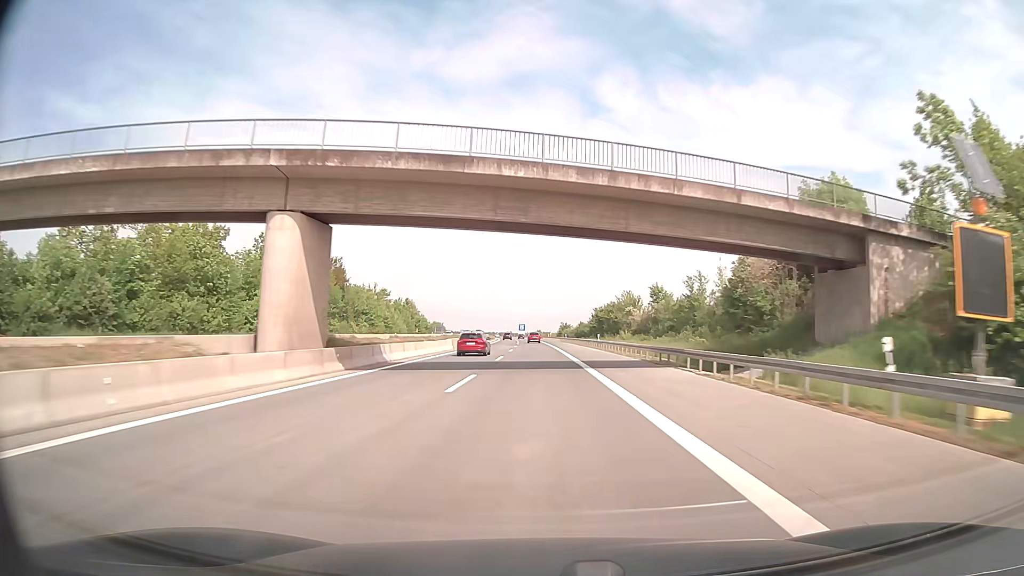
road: motorway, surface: asphalt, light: Day
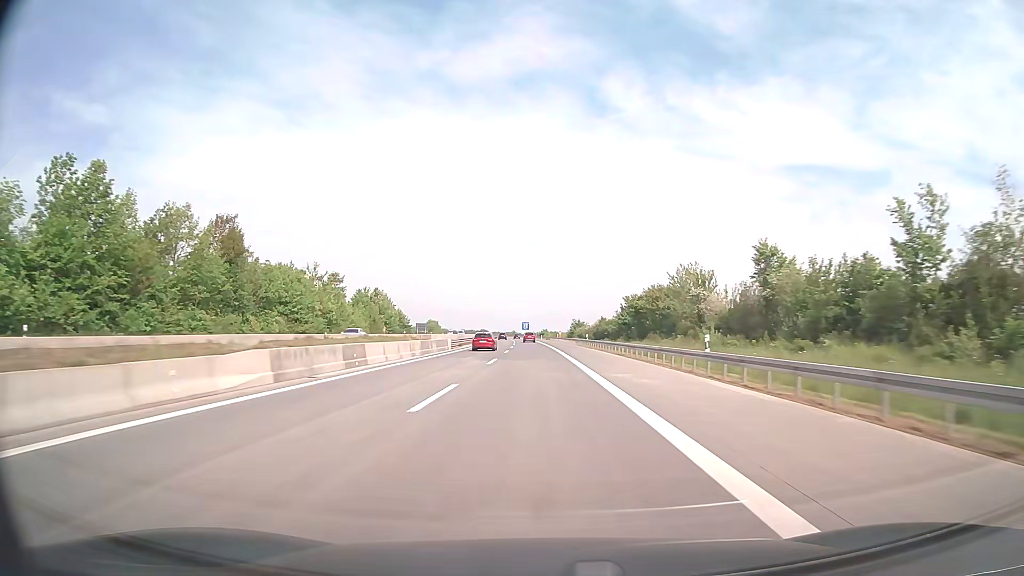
(-0.1, +39.8) m; 0°
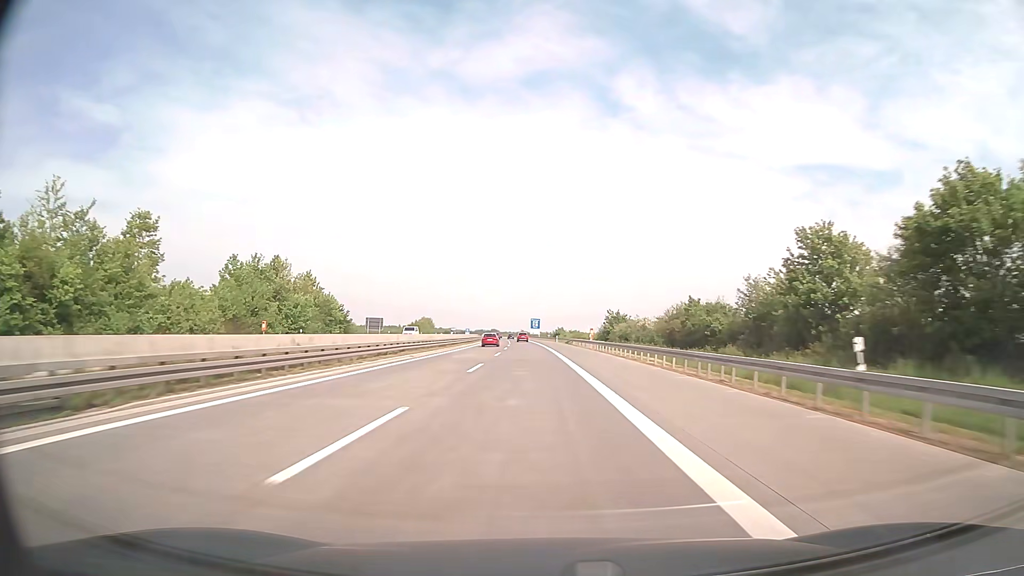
(-0.8, +59.6) m; -1°
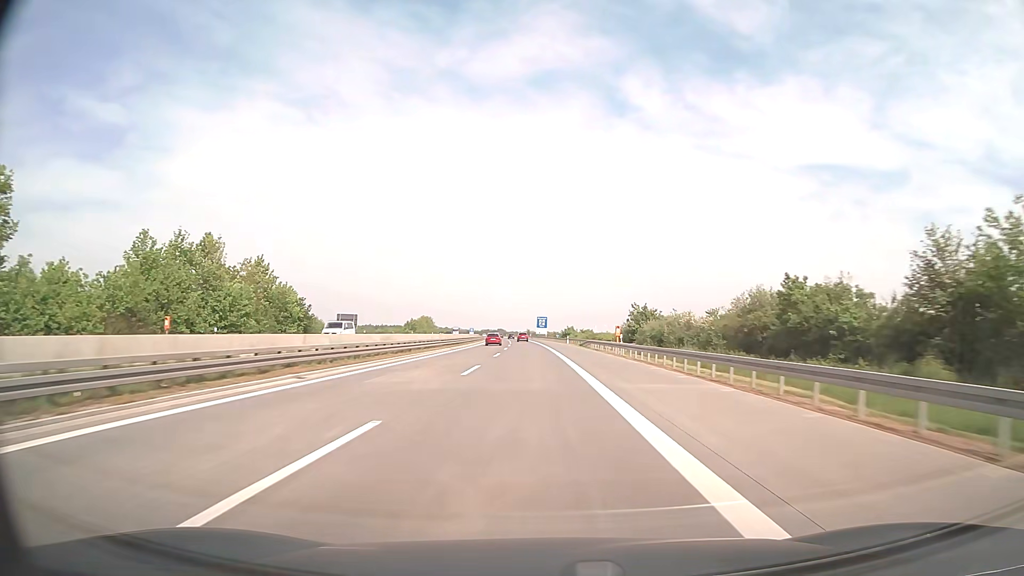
(-0.1, +19.9) m; -1°
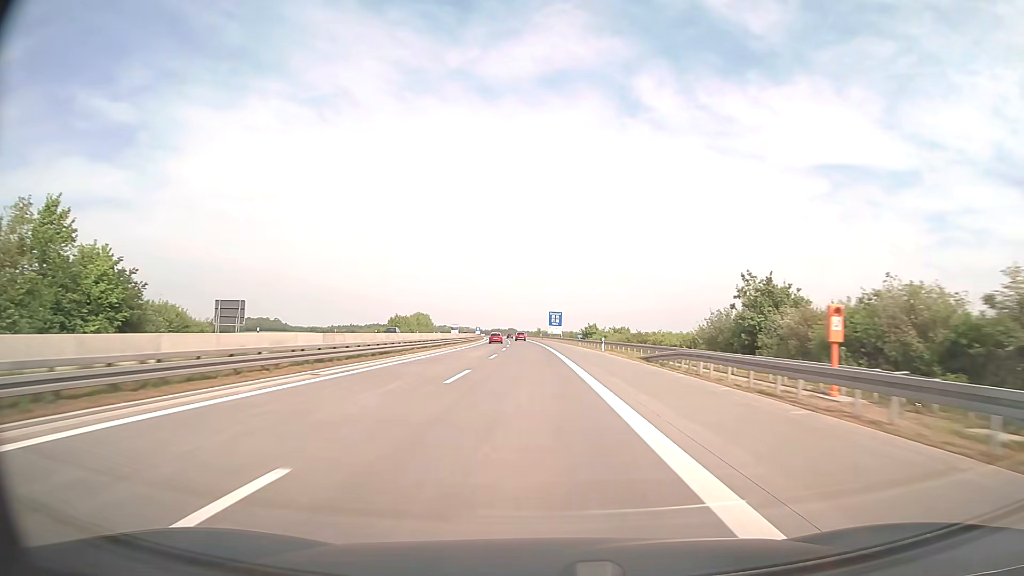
(-0.4, +39.7) m; -1°
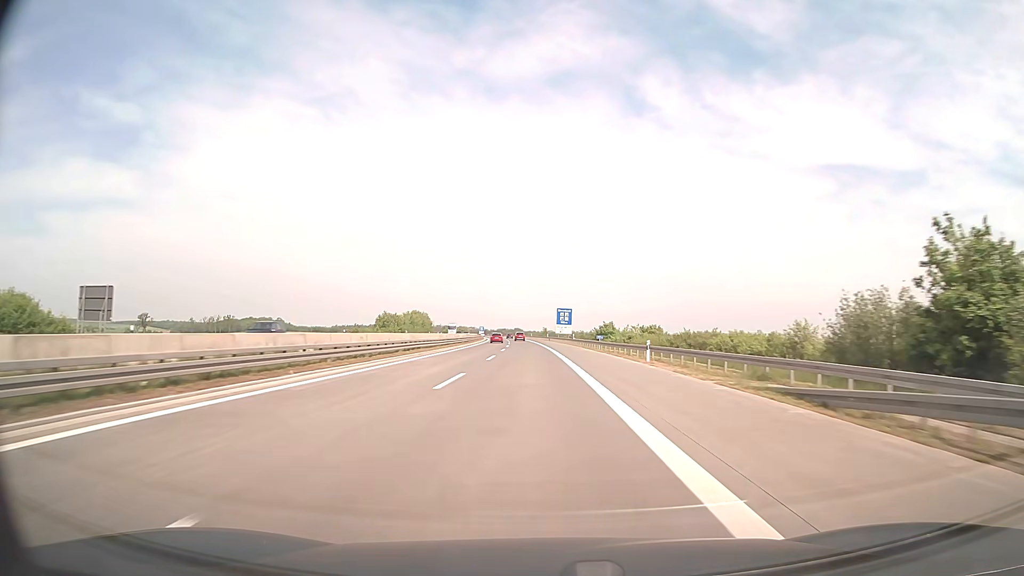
(0.0, +19.9) m; 0°
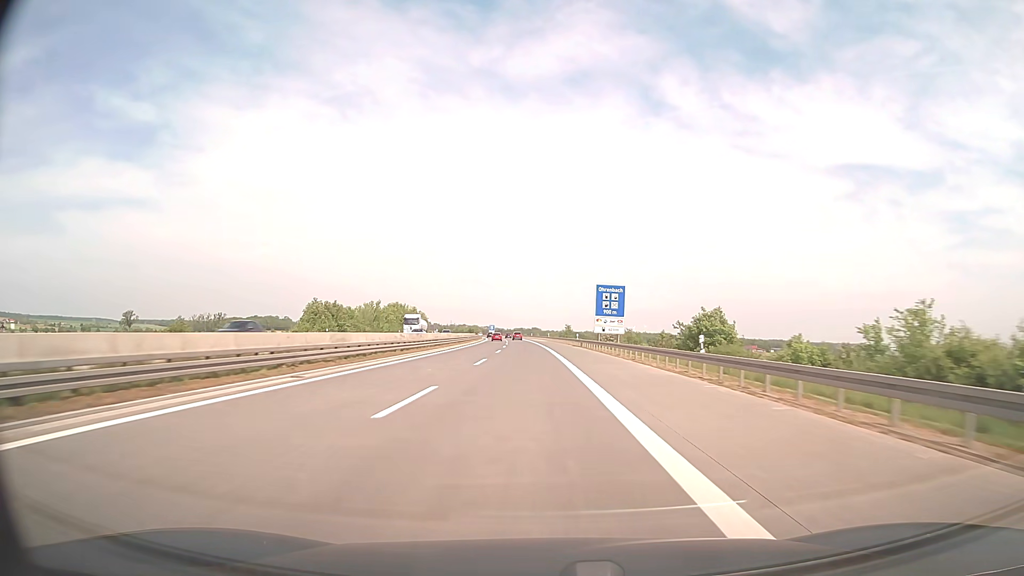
(-0.8, +59.6) m; -2°
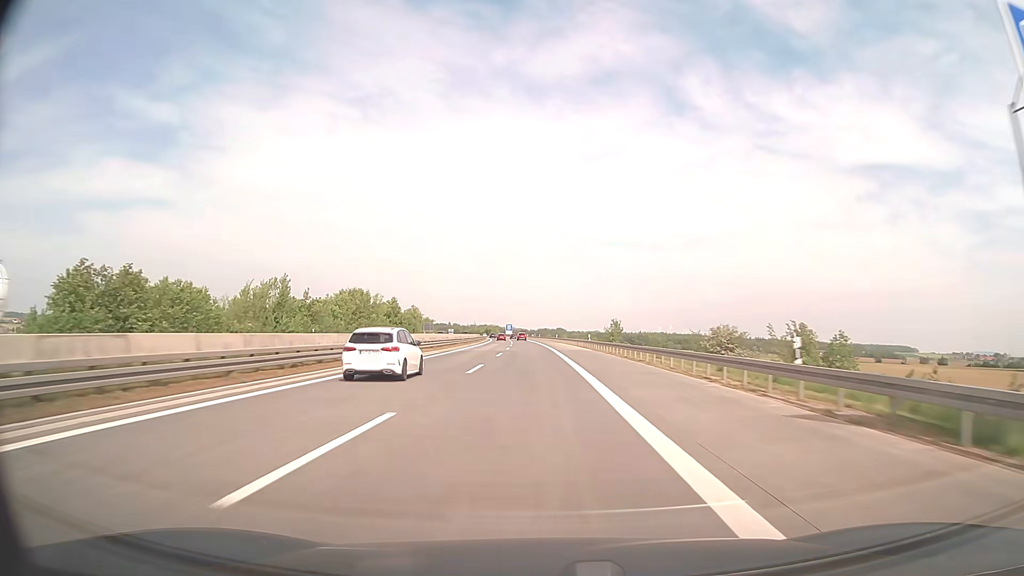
(-1.0, +59.6) m; -2°
(0, +10) (0, +20) (0, +30) (0, +40) (-1, +50) (-1, +60) (-1, +70) (-2, +80) (-2, +90) (-3, +100) m
